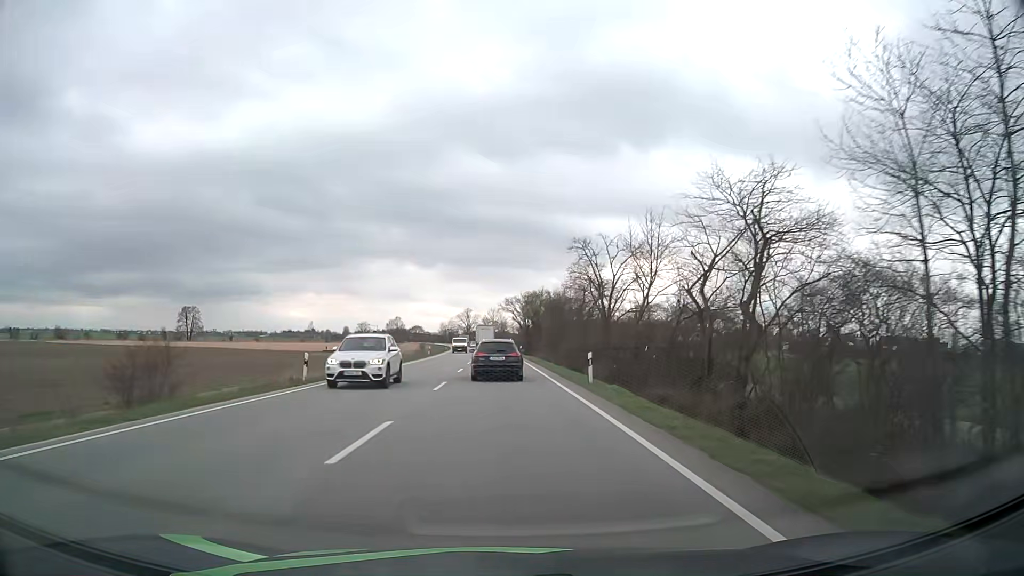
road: primary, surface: asphalt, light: Day
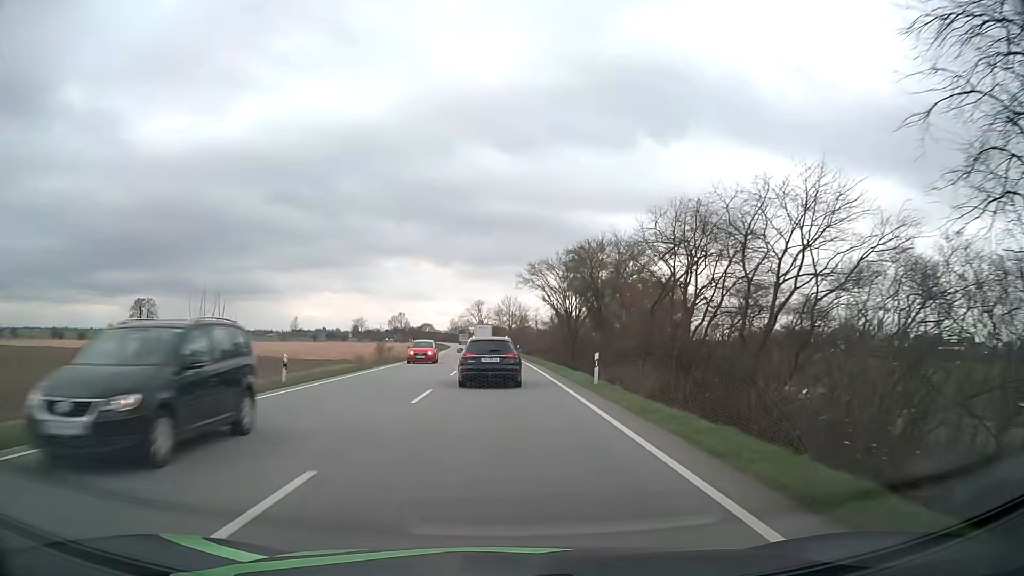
(-0.4, +51.8) m; -1°
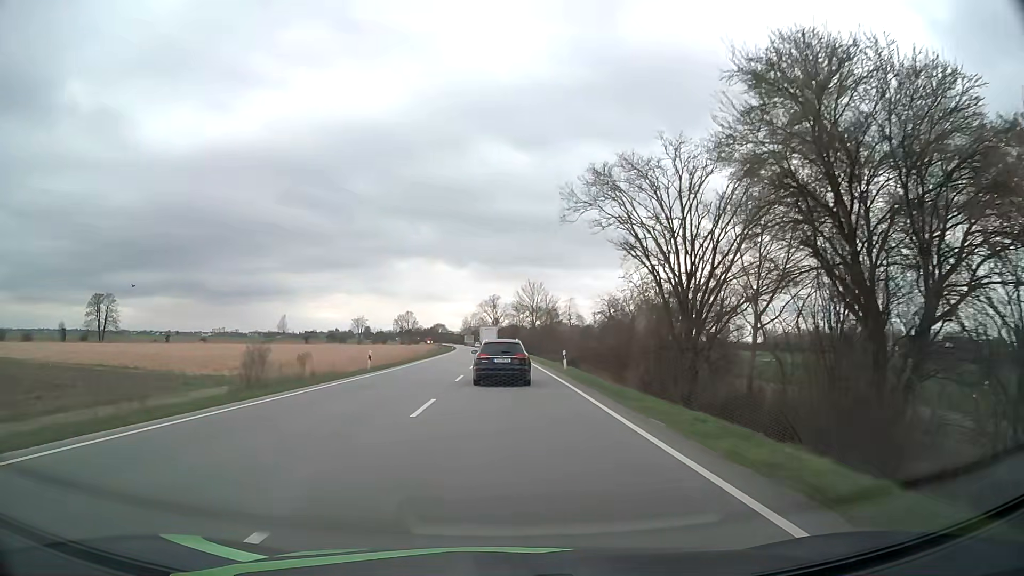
(-0.6, +37.8) m; -1°
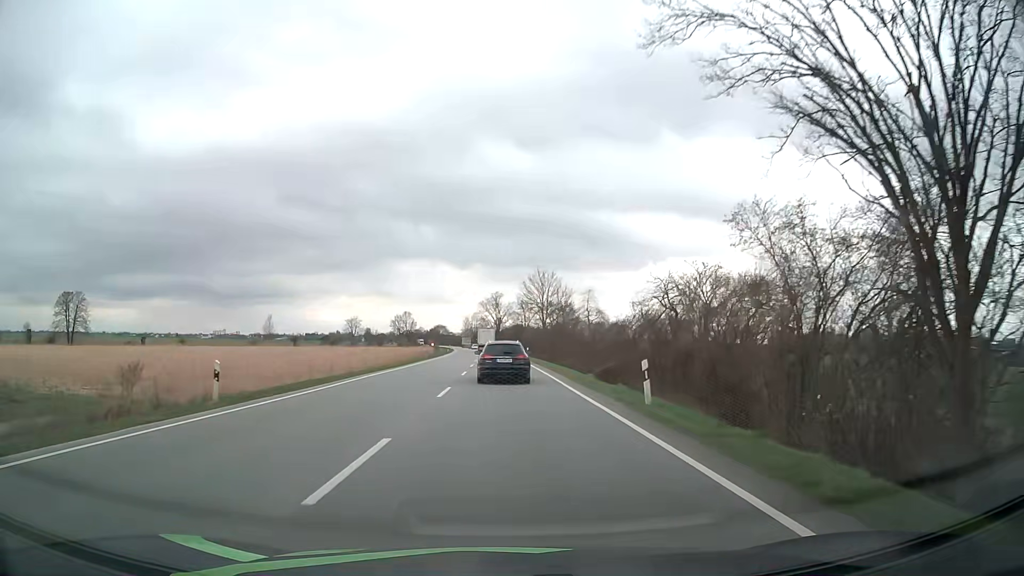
(-0.1, +18.8) m; 0°
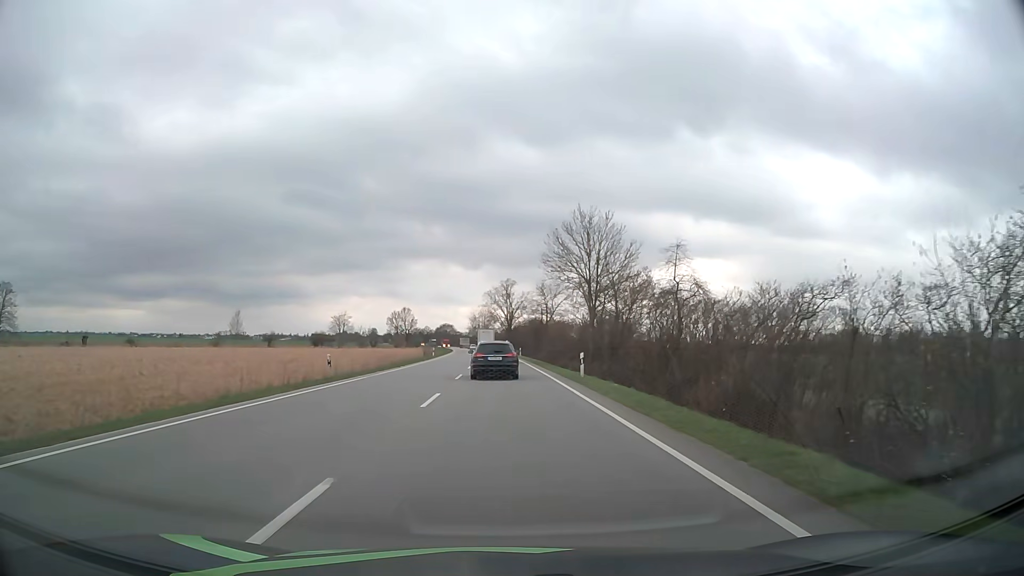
(-0.4, +38.8) m; -1°
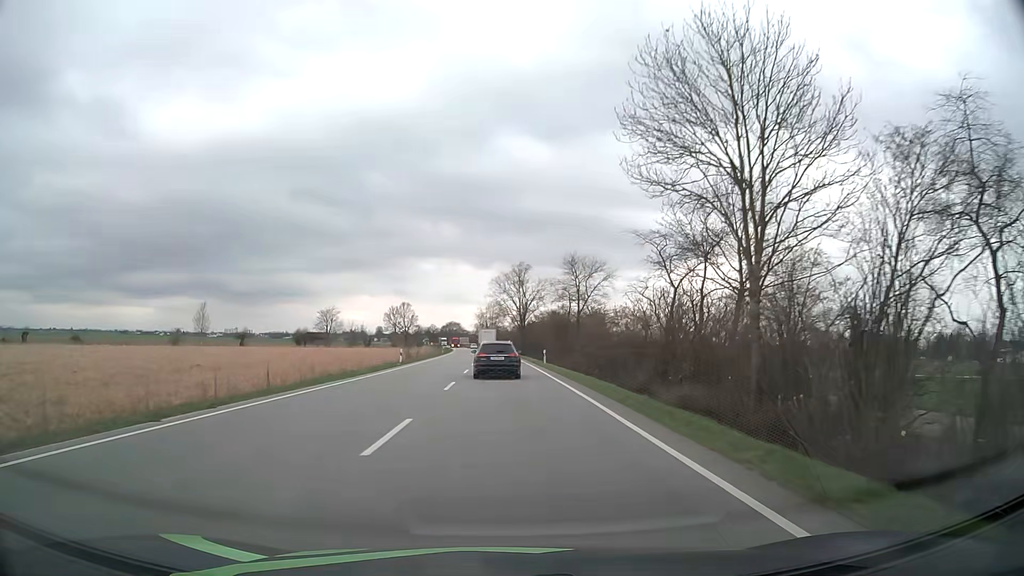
(-0.3, +30.4) m; -1°
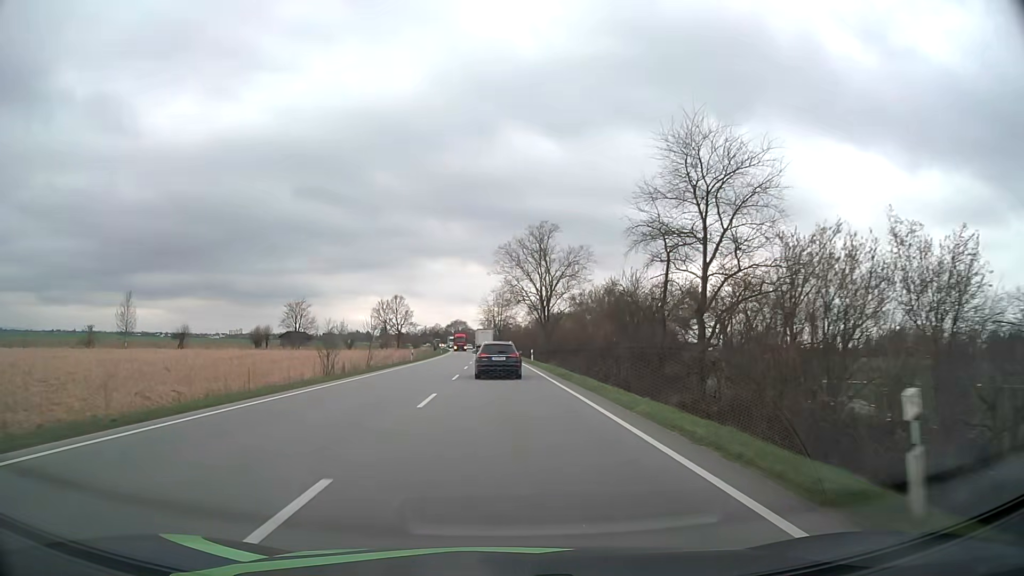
(-0.3, +41.4) m; -1°
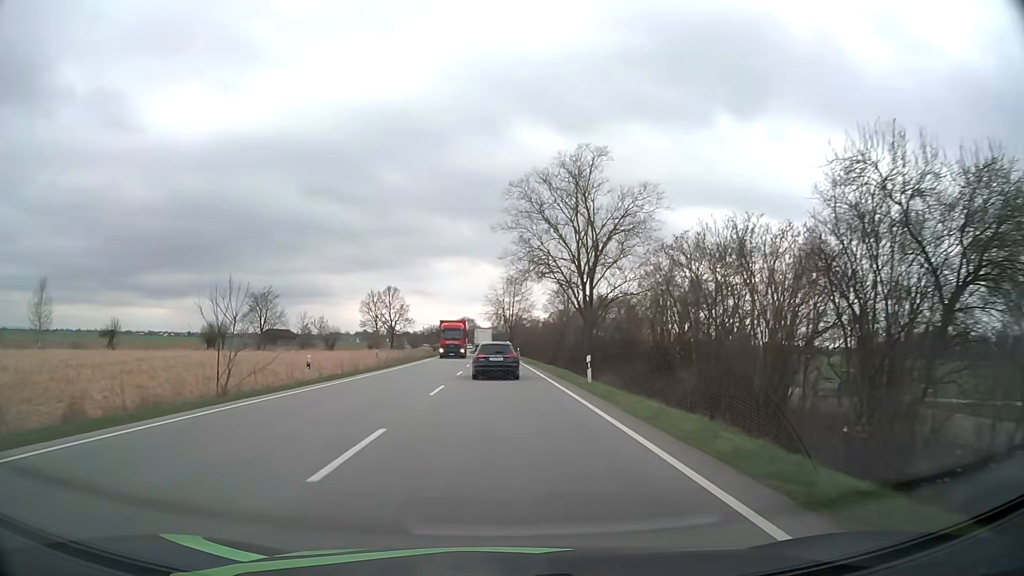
(-0.3, +31.8) m; -1°
(0, +10) (0, +20) (0, +30) (0, +40) (-1, +50) (-1, +60) (-1, +70) (-1, +80) (-2, +90) (-2, +100) m
